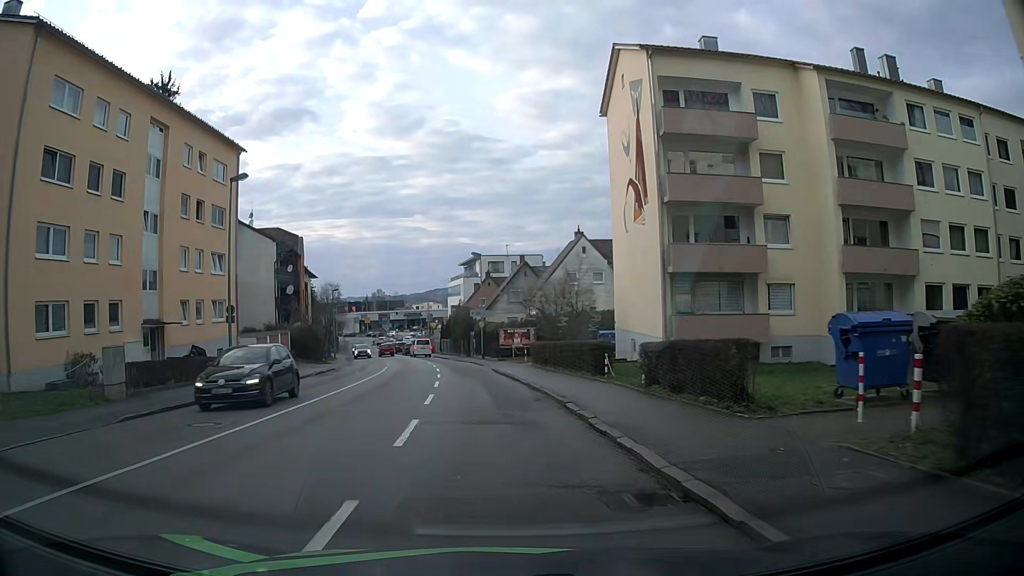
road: tertiary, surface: asphalt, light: Day
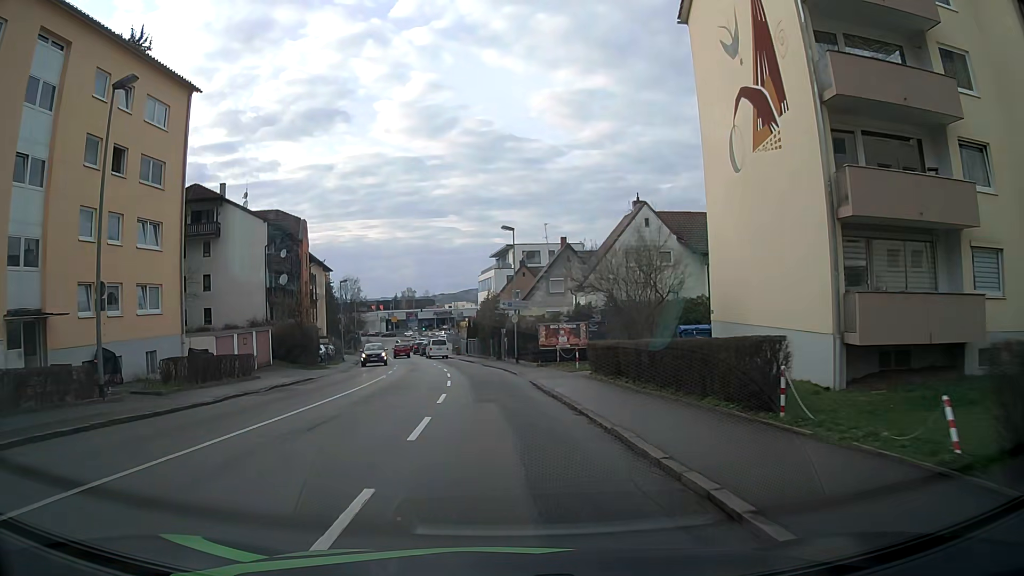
(-0.3, +11.7) m; -3°
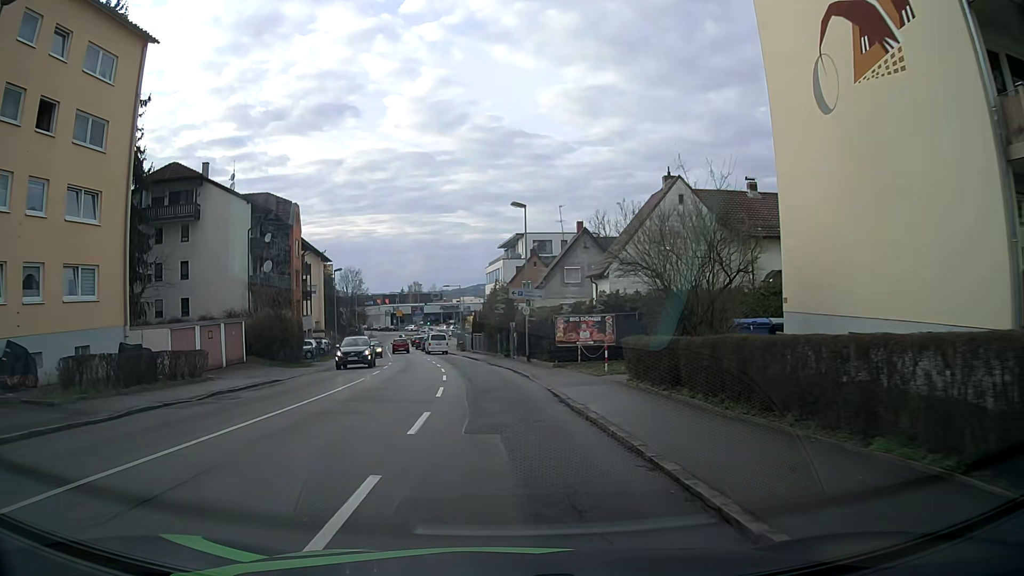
(-0.1, +5.8) m; 0°
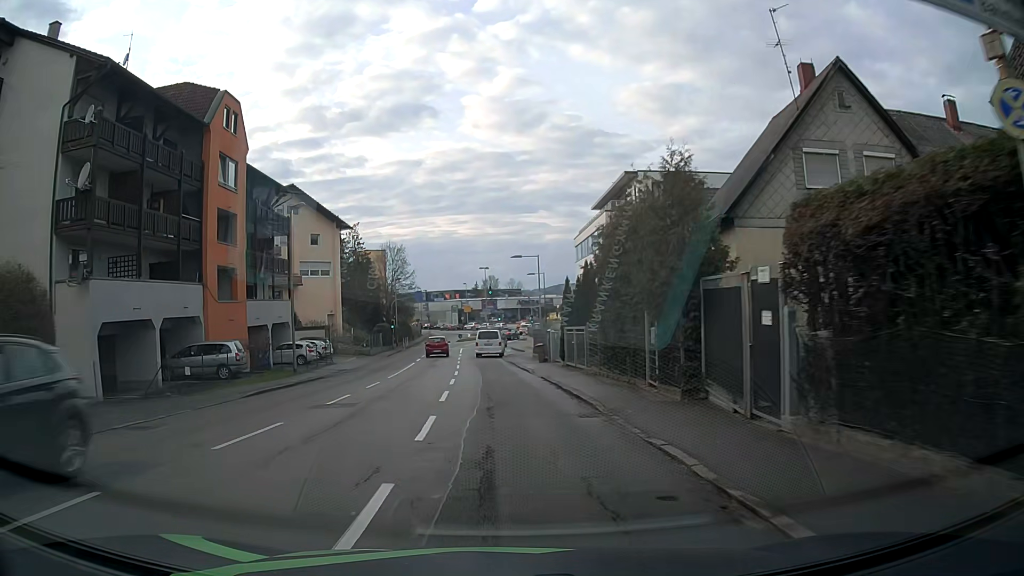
(-1.9, +31.1) m; -7°
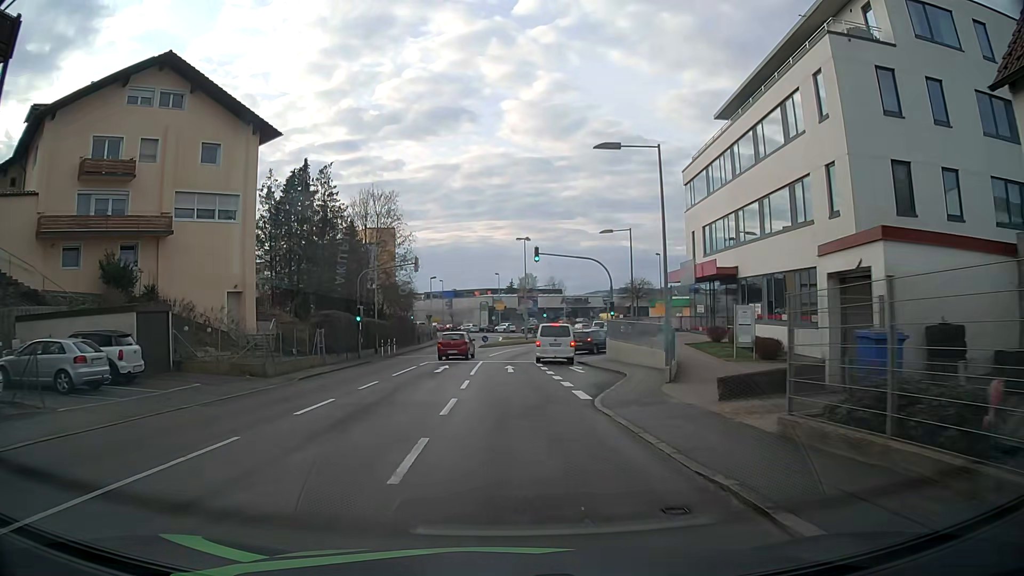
(-1.4, +33.0) m; -3°
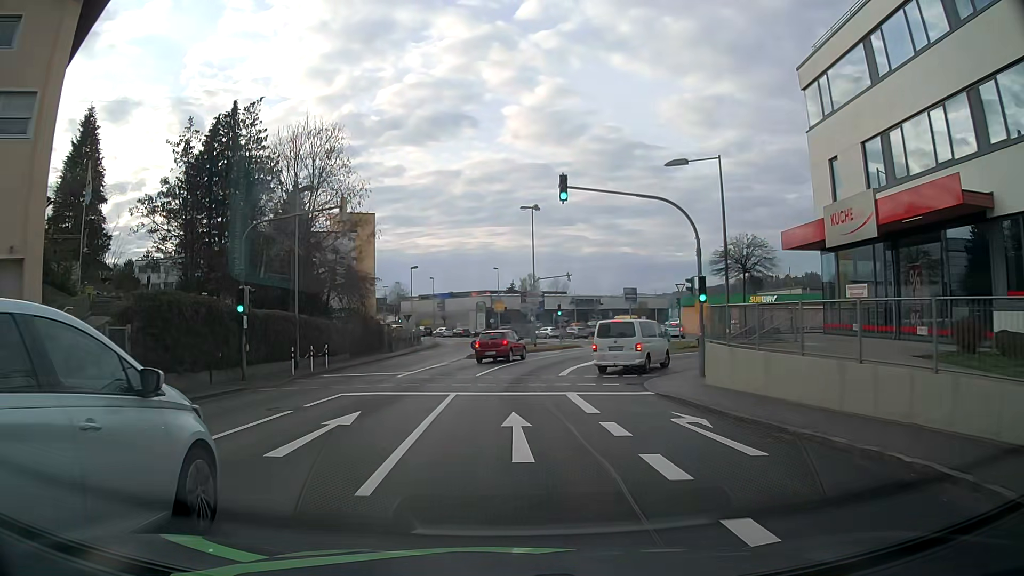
(0.0, +18.5) m; 0°
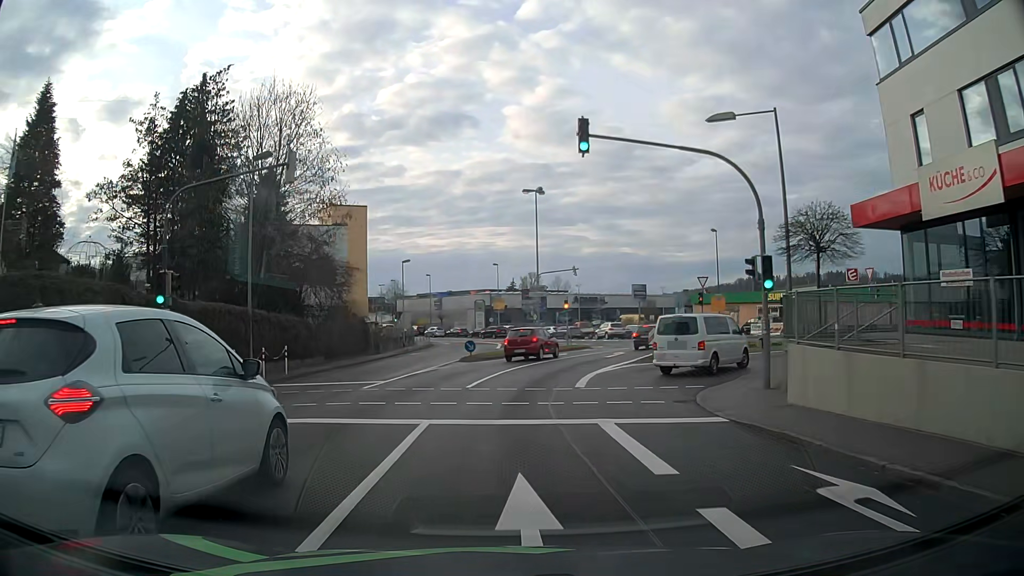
(0.0, +5.6) m; -1°
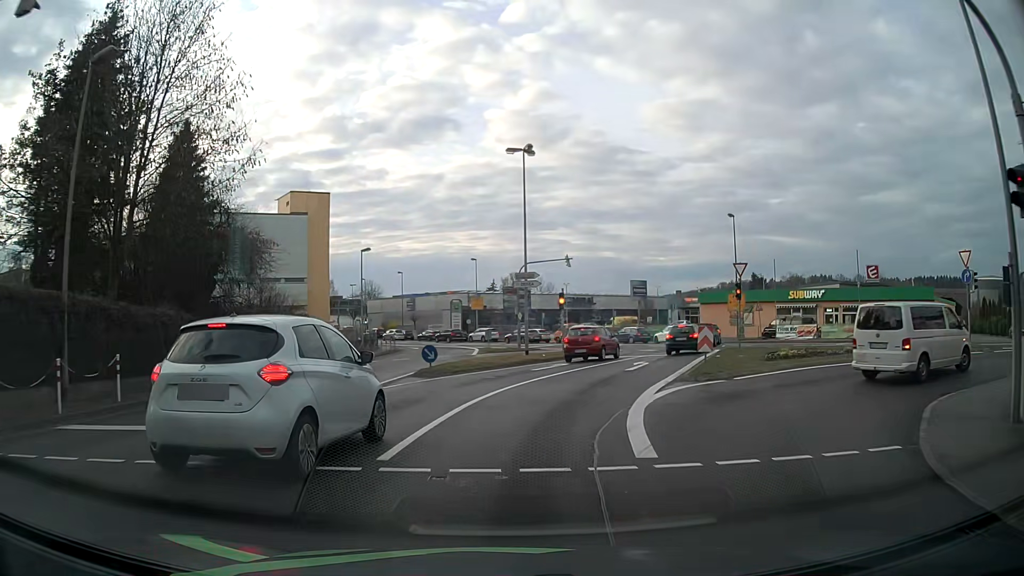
(+0.2, +10.3) m; +3°
(0, +10) (+3, +20) (+6, +29) (+10, +38) (+13, +48) (+12, +57) (+7, +66) (+1, +74) (-4, +82) (-10, +90) m
